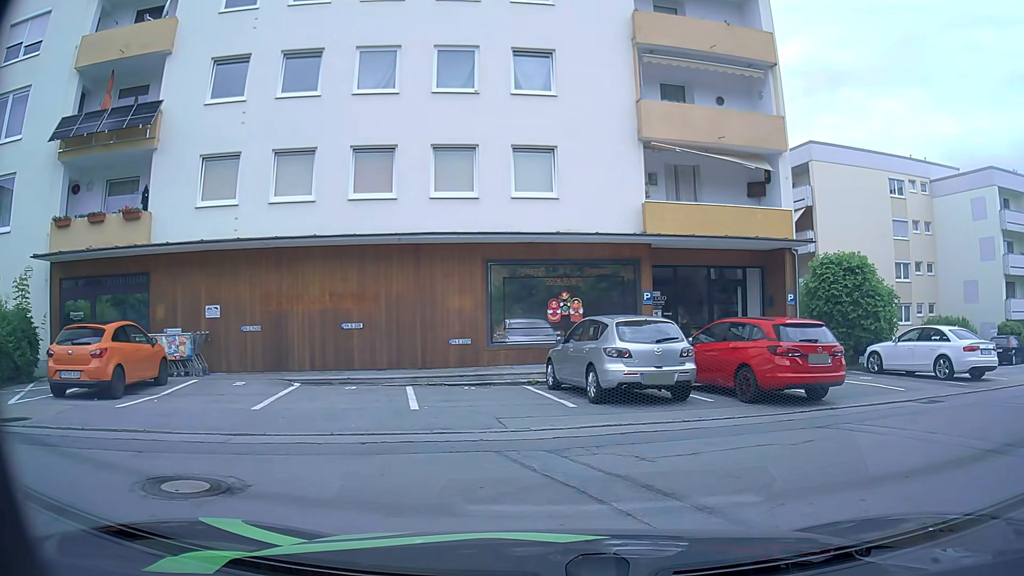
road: residential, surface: asphalt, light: Day
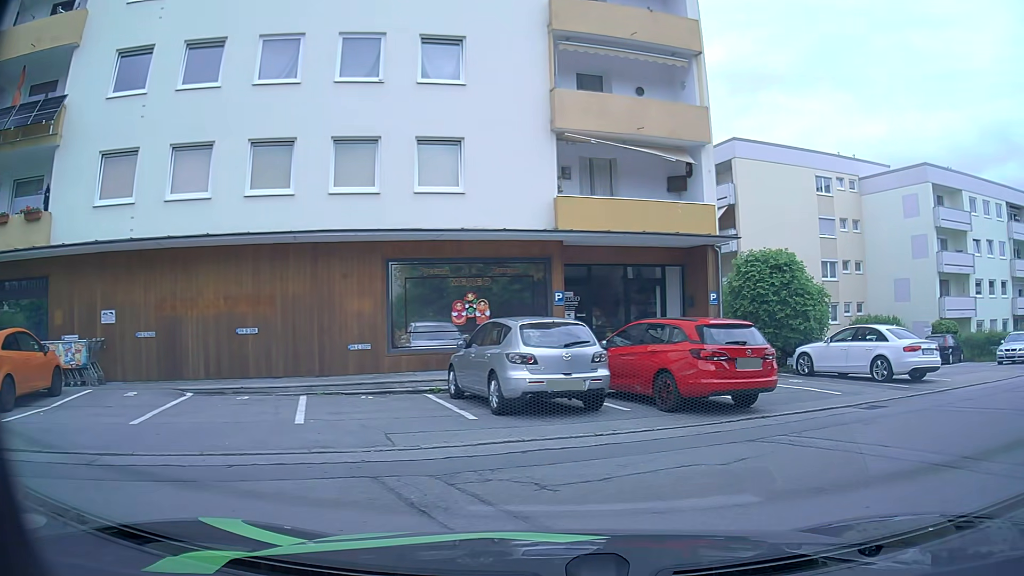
(0.0, +1.1) m; +4°
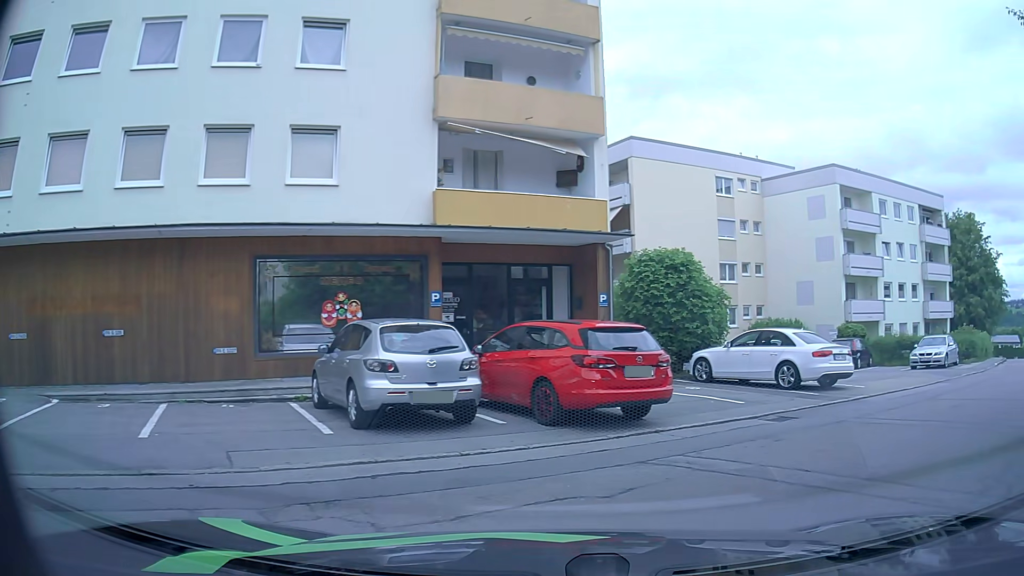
(+0.1, +1.2) m; +9°
